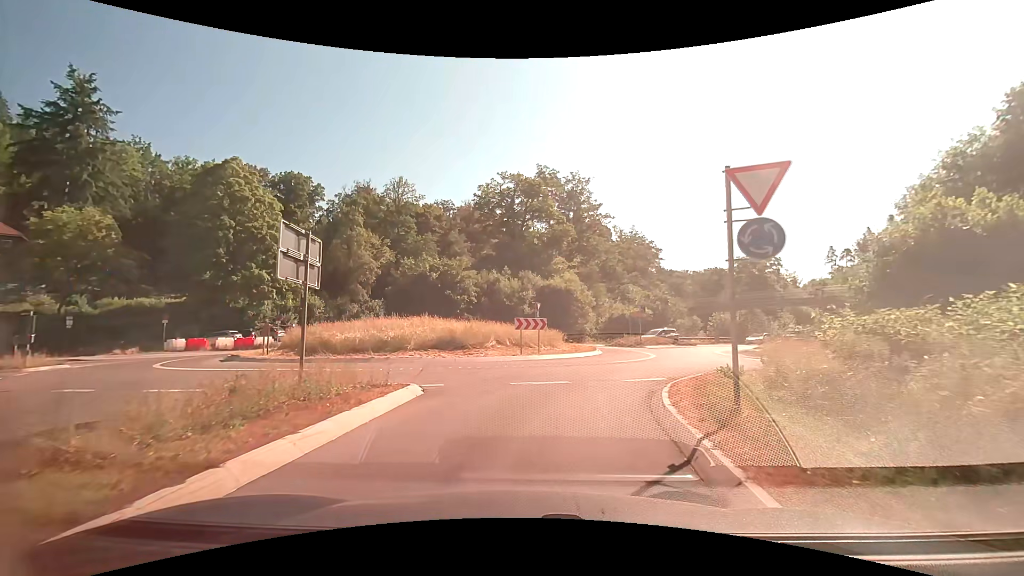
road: secondary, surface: asphalt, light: Day
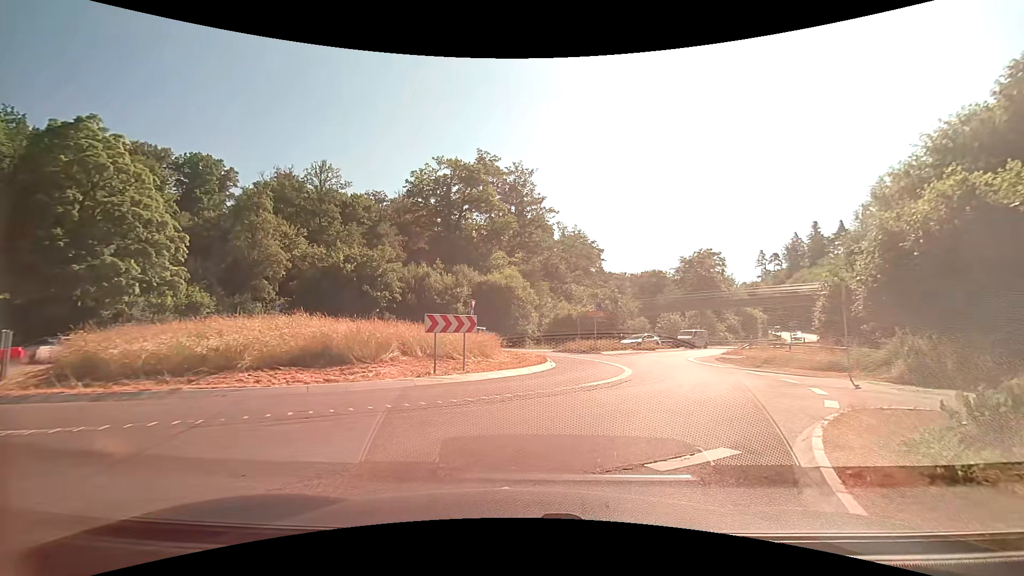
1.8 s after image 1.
(+0.4, +7.9) m; +7°
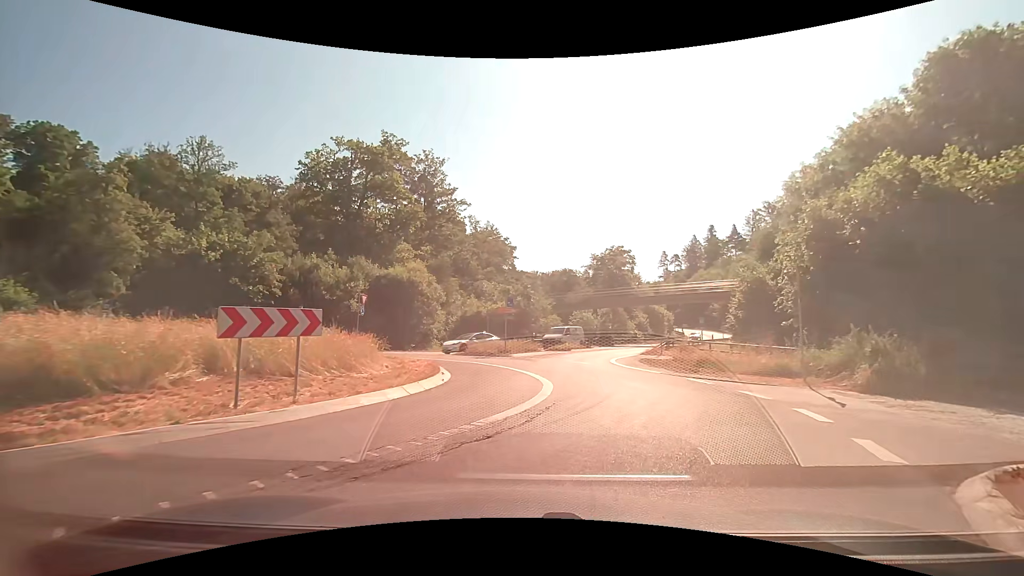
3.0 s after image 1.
(+0.4, +5.0) m; +9°
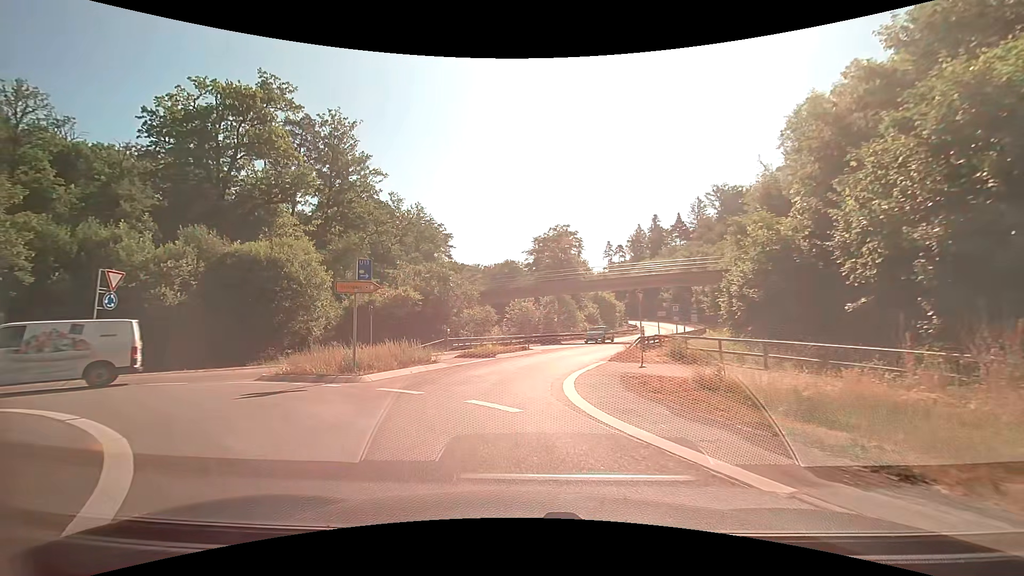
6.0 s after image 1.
(+2.0, +13.9) m; +8°
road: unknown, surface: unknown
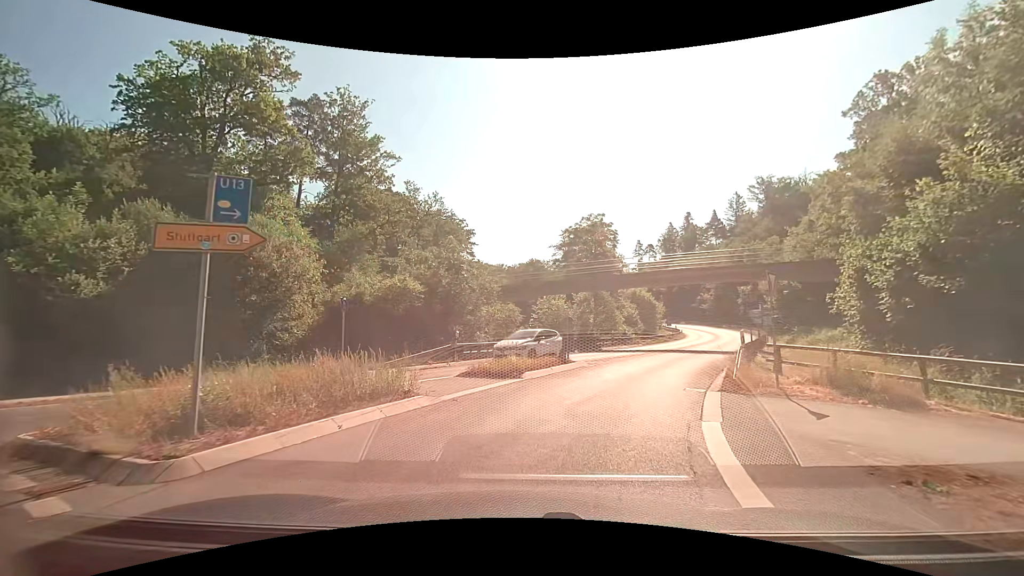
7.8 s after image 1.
(-0.6, +8.3) m; -4°
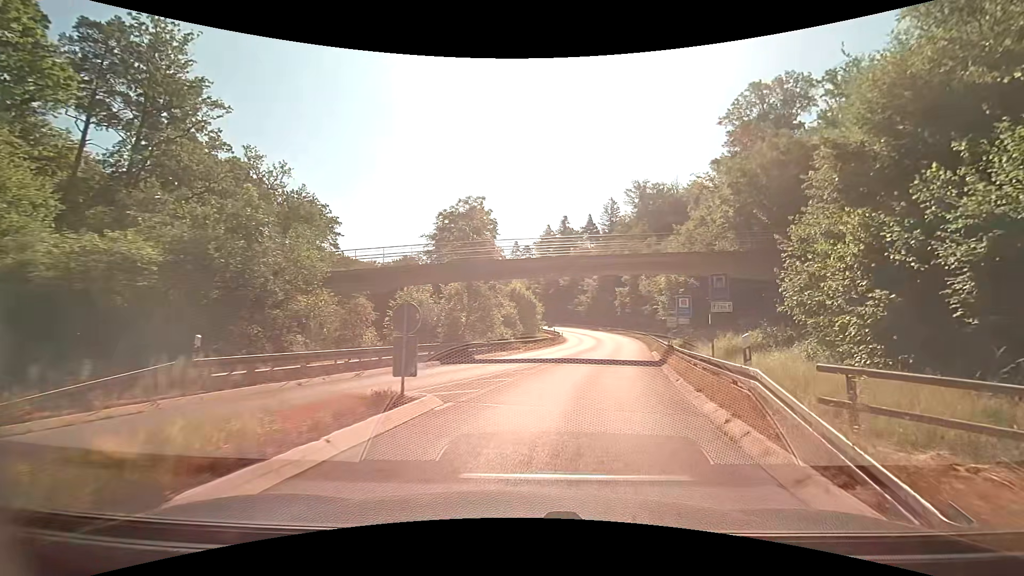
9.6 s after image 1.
(+1.2, +10.1) m; +15°
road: secondary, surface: asphalt
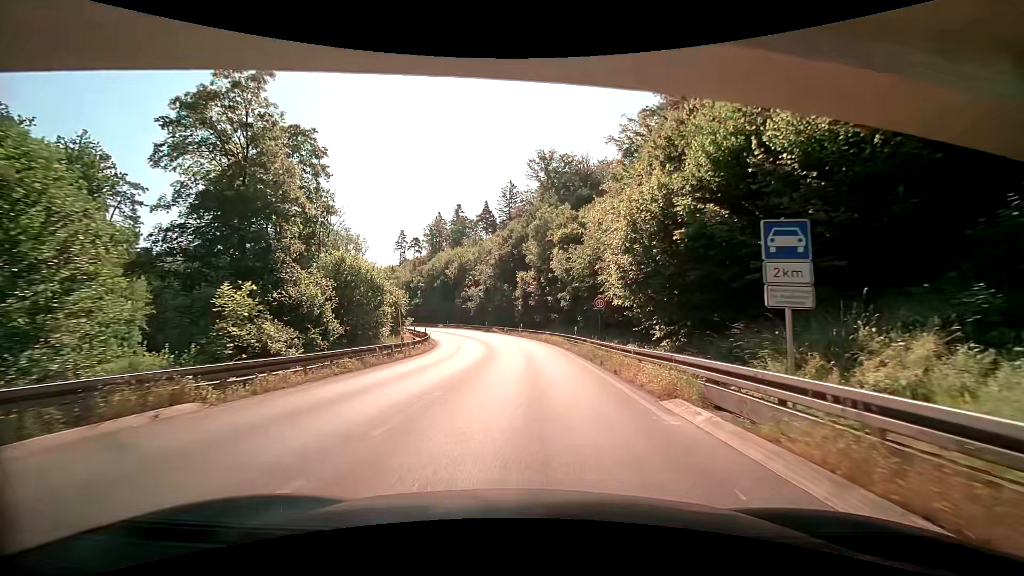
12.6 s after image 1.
(+3.7, +26.3) m; +12°
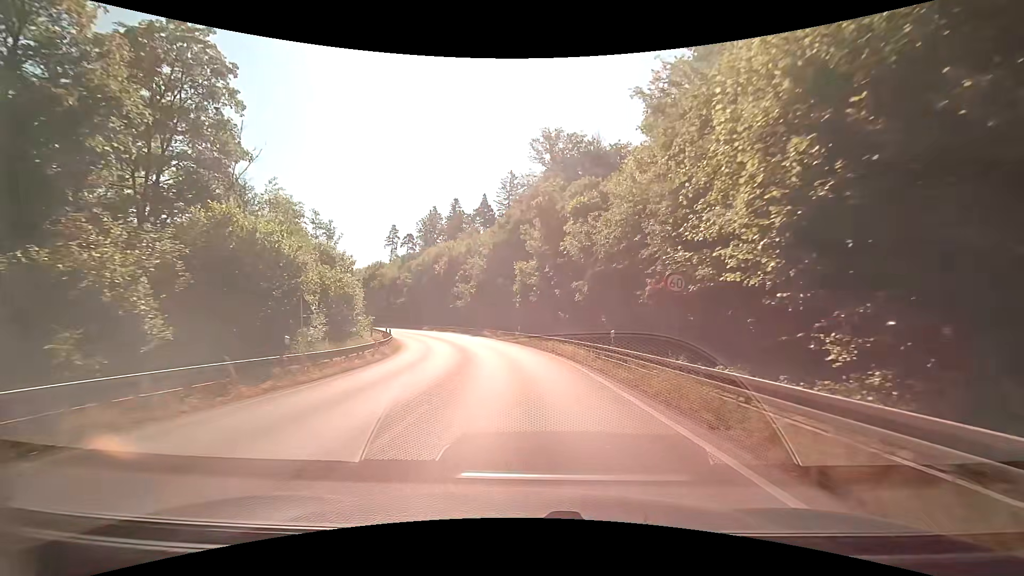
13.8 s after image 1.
(-0.1, +13.5) m; 0°
